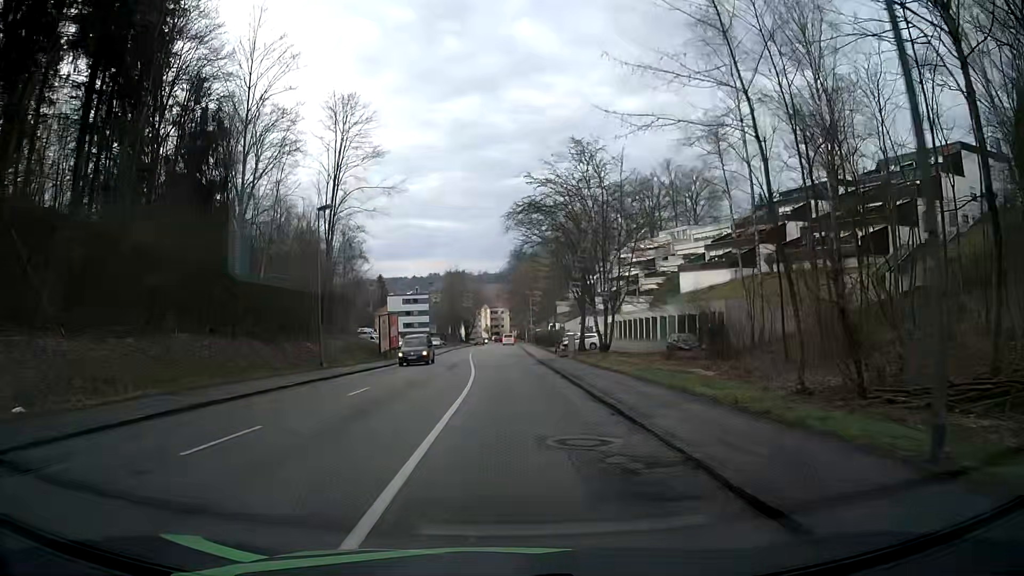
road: tertiary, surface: asphalt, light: Day
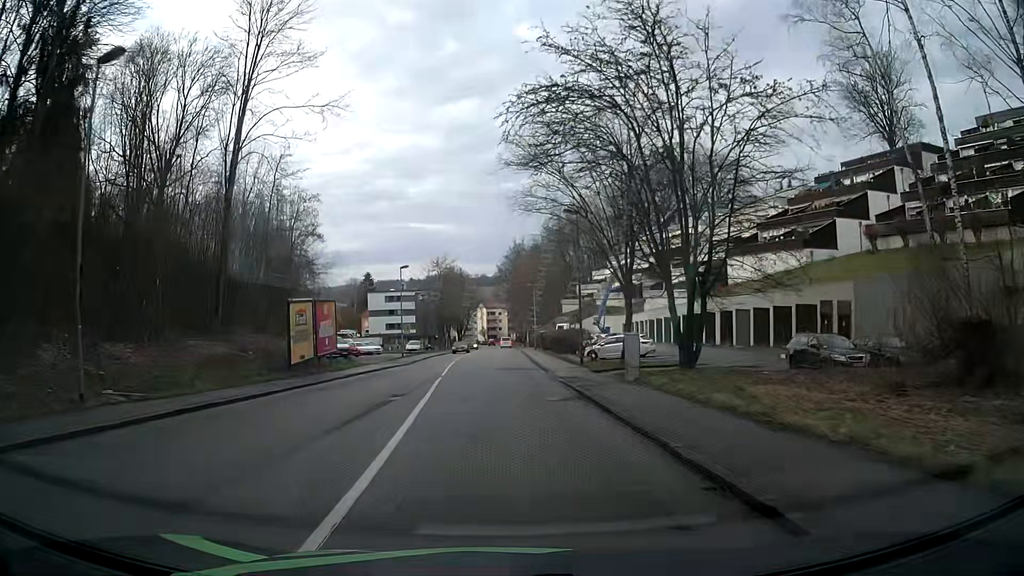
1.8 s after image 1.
(+0.1, +20.2) m; 0°
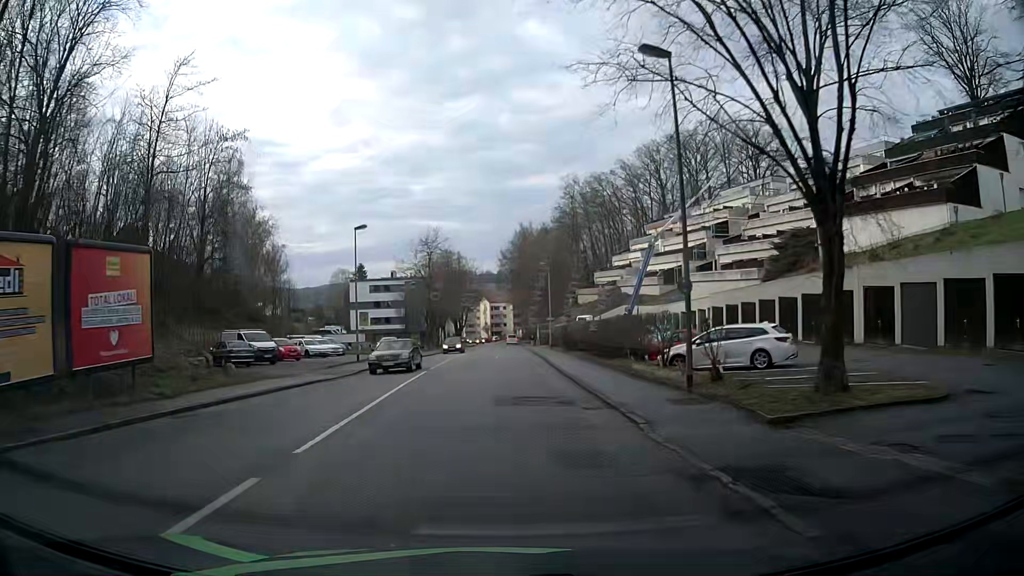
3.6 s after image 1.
(+0.3, +20.3) m; +1°
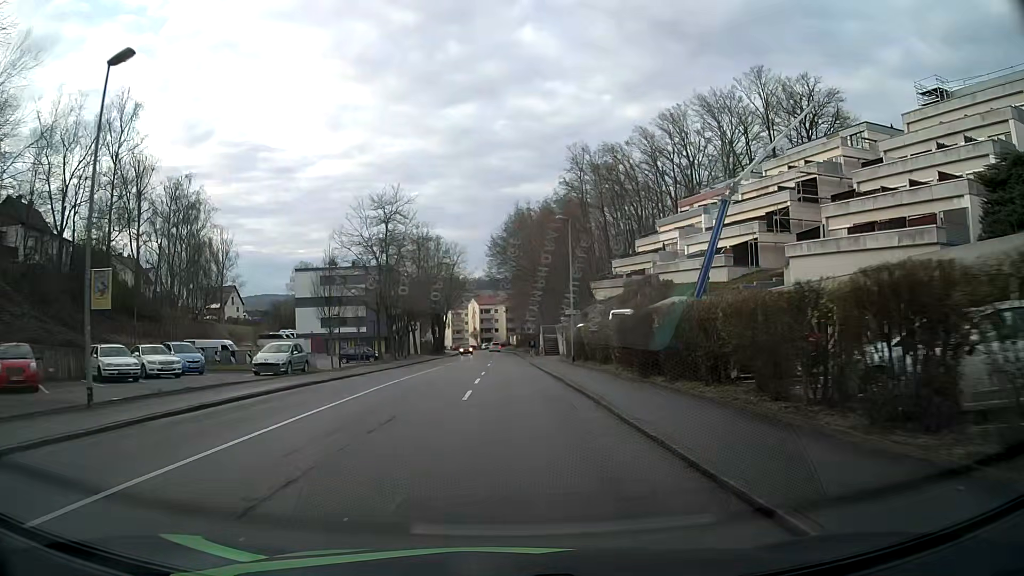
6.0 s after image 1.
(+0.1, +27.3) m; 0°
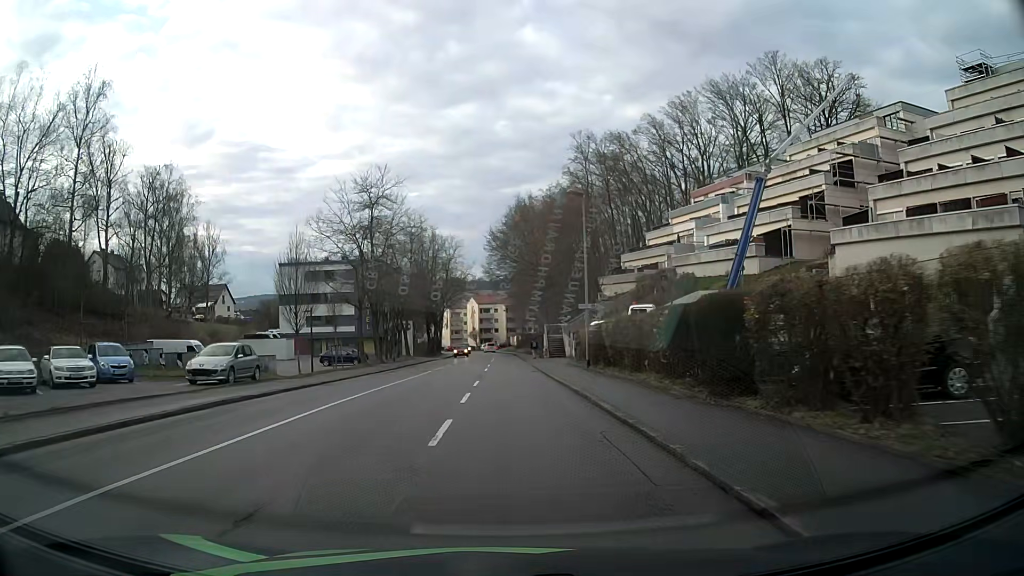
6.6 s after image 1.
(0.0, +6.8) m; 0°
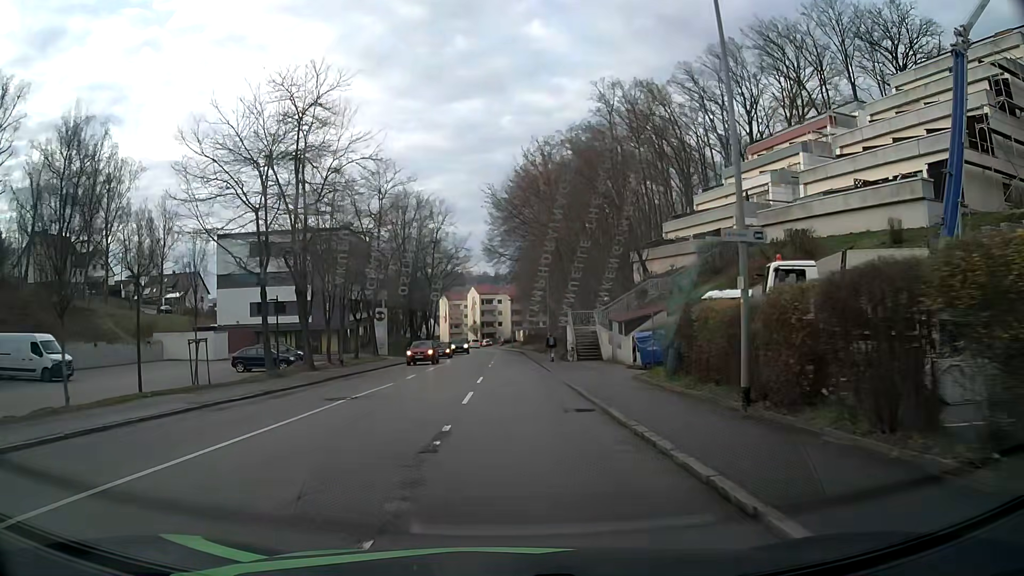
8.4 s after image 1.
(0.0, +20.2) m; 0°
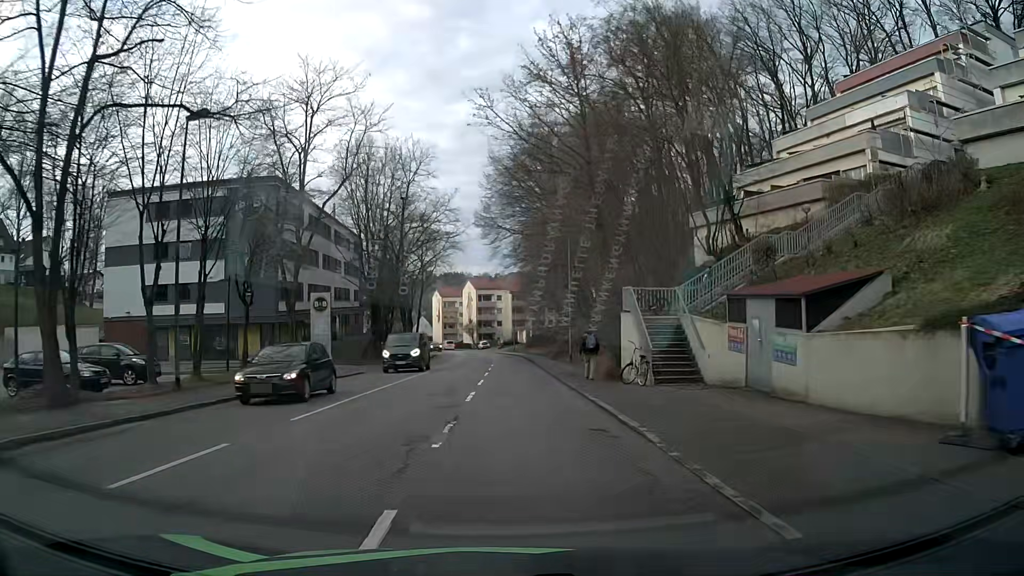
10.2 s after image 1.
(0.0, +20.2) m; 0°
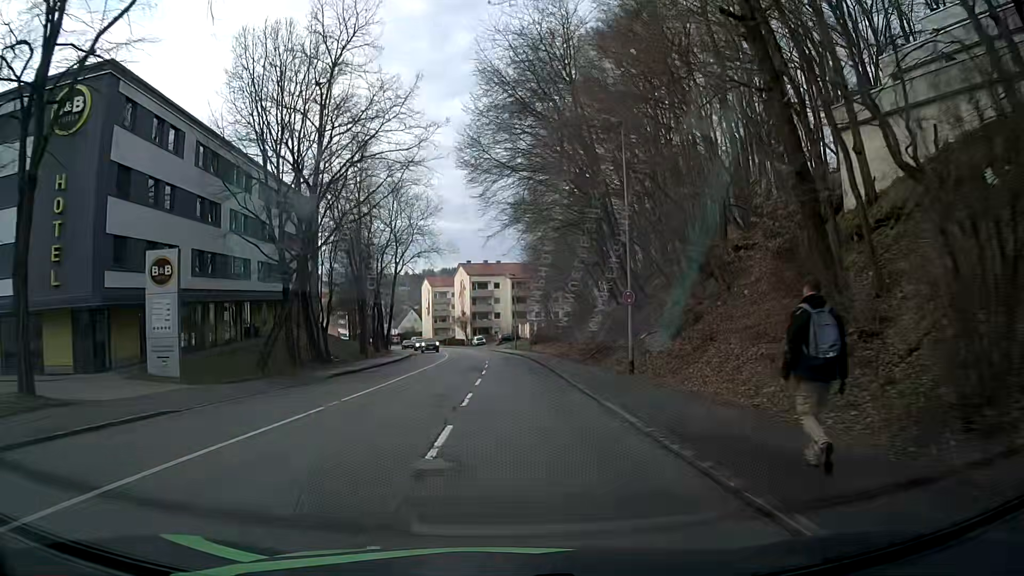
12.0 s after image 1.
(+0.1, +20.2) m; 0°
(0, +10) (0, +20) (0, +30) (0, +40) (0, +50) (-1, +60) (-2, +70) (-4, +80) (-5, +90) (-7, +99) m
